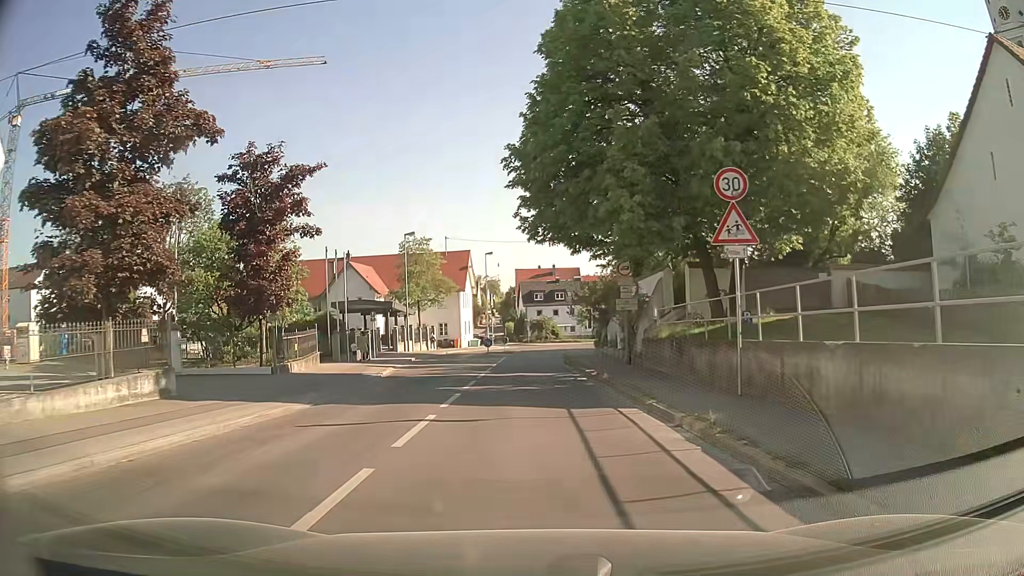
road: secondary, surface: asphalt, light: Day
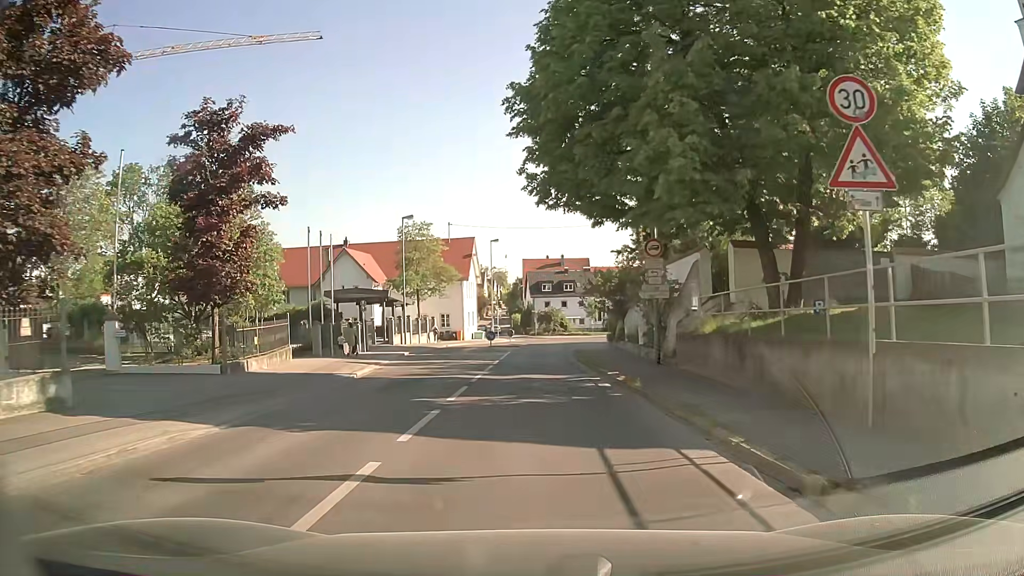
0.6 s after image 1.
(-0.1, +4.6) m; -1°
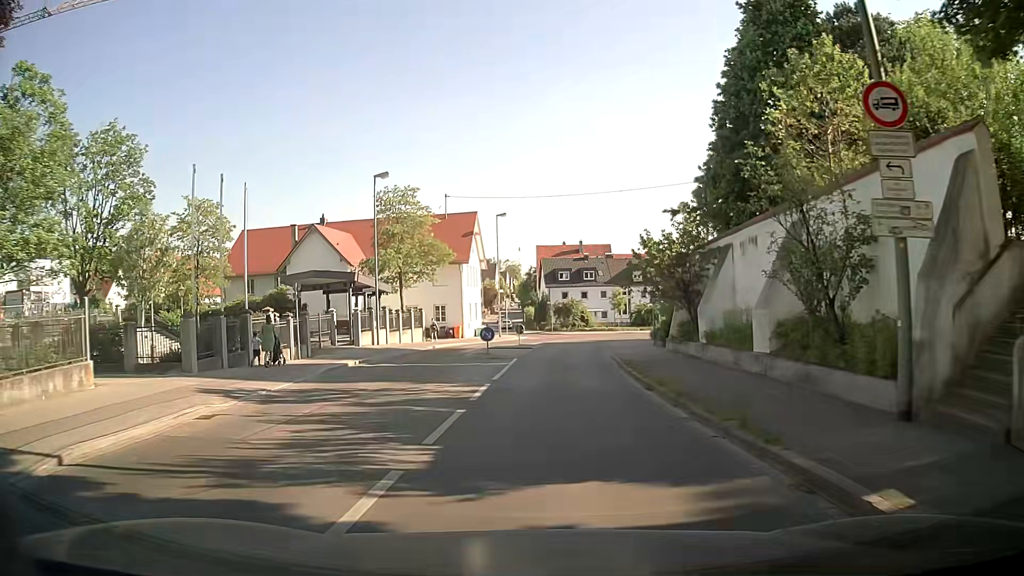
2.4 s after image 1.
(-0.2, +13.9) m; -3°
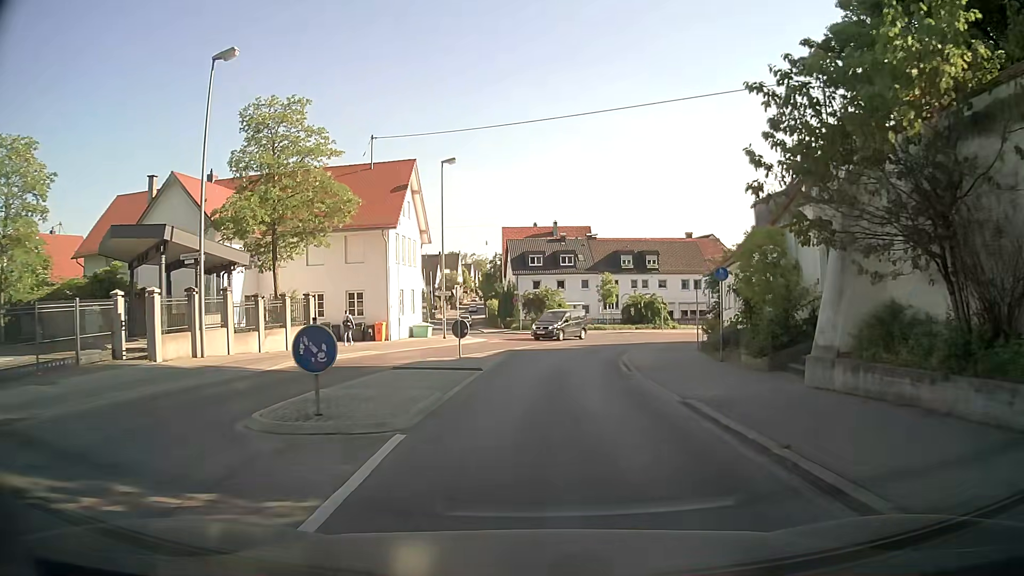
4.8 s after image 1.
(+0.8, +18.9) m; +4°
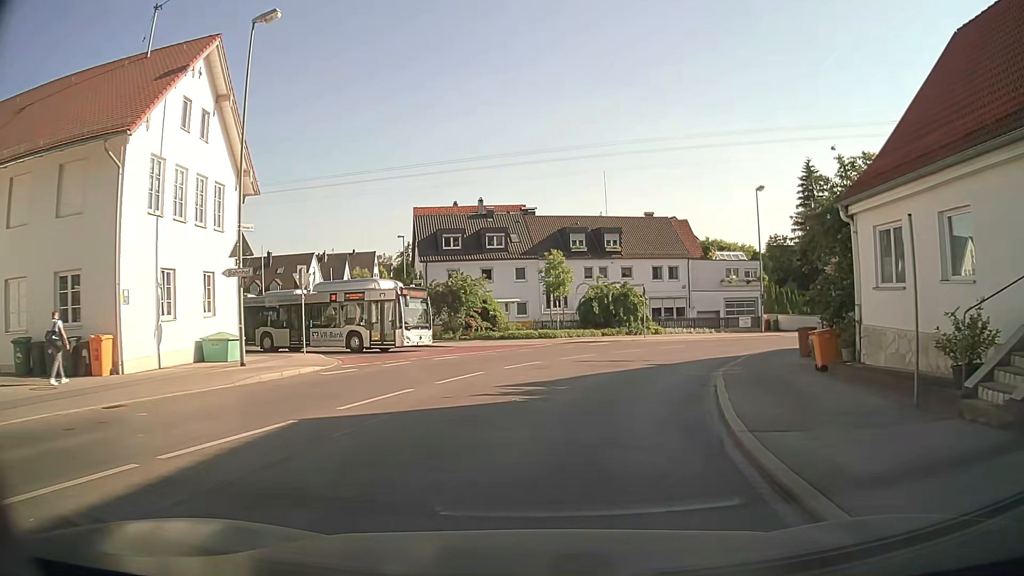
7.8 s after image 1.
(+1.0, +21.3) m; +6°
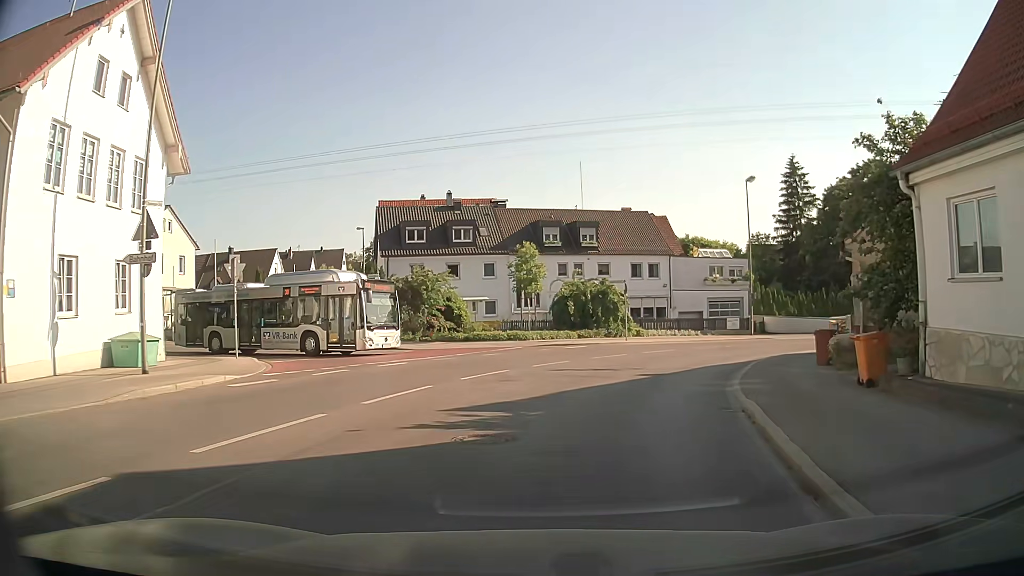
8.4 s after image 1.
(+0.1, +4.0) m; +3°
(+1, +10) (+3, +20) (+8, +29) (+14, +36) (+23, +41) (+33, +44) (+42, +47) (+52, +50) (+61, +54) (+68, +61) m
